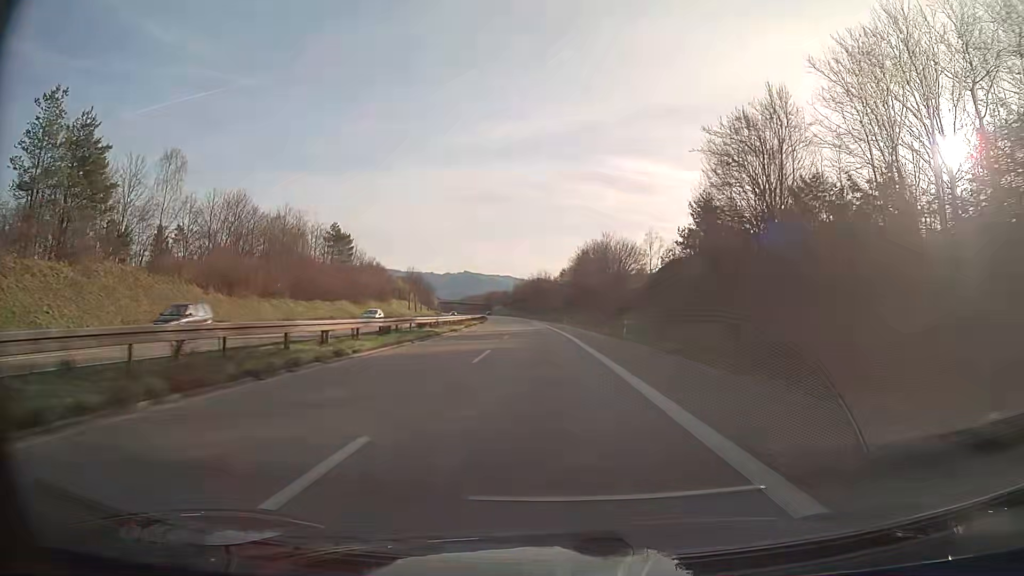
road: trunk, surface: asphalt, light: Day
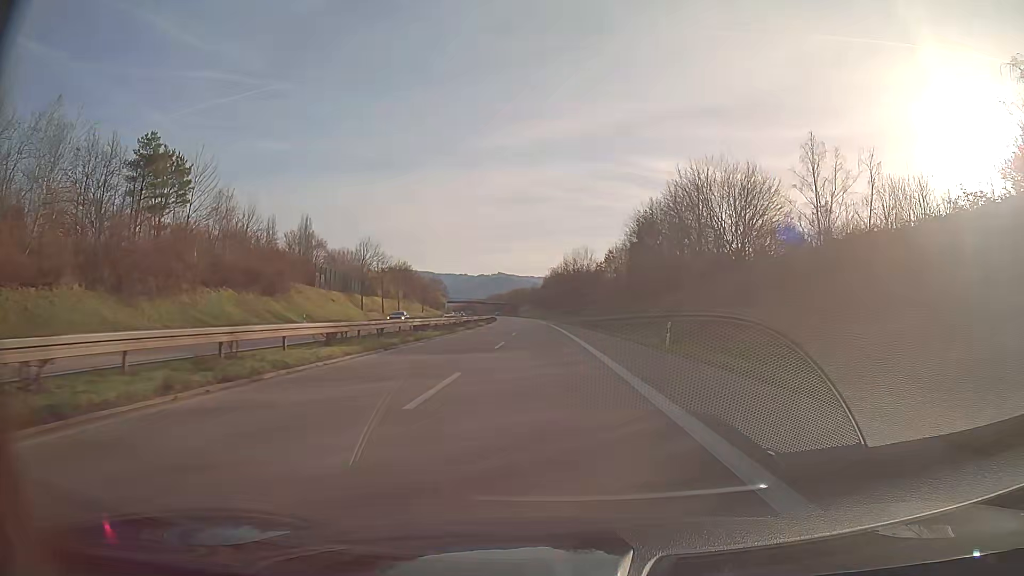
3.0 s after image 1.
(-1.4, +60.9) m; -3°
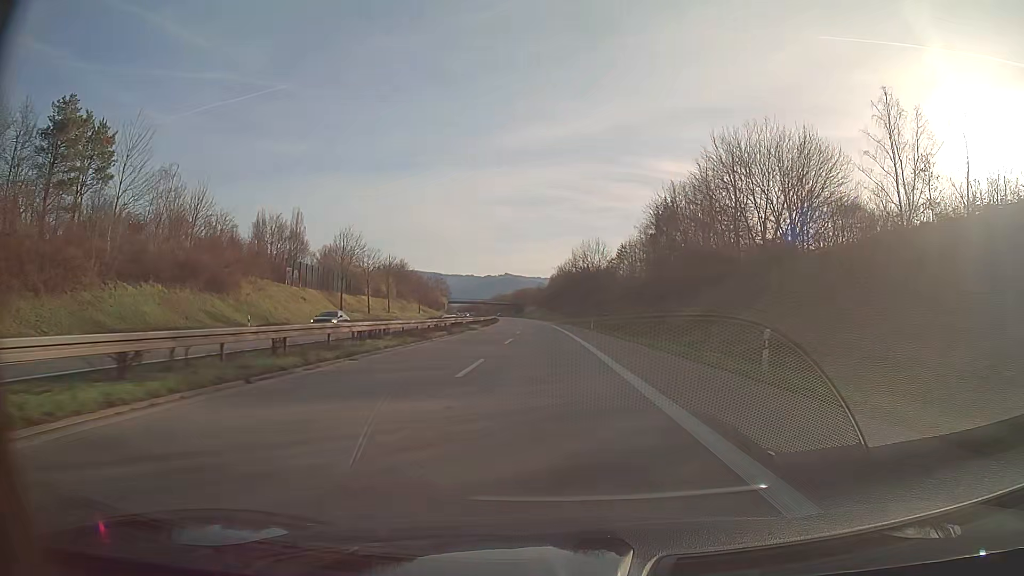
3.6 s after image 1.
(-0.1, +12.2) m; -1°
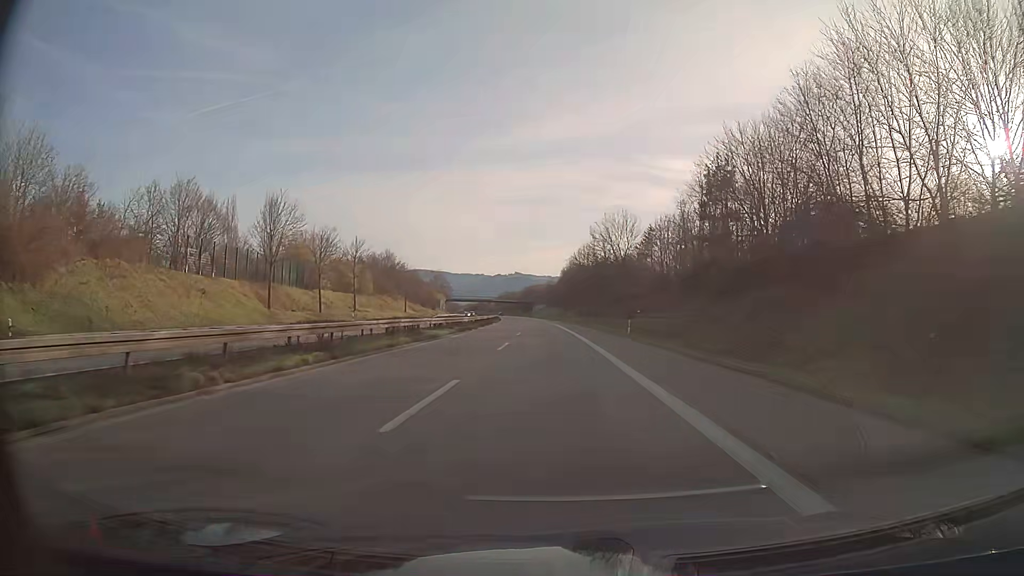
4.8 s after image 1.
(-0.2, +24.3) m; -1°
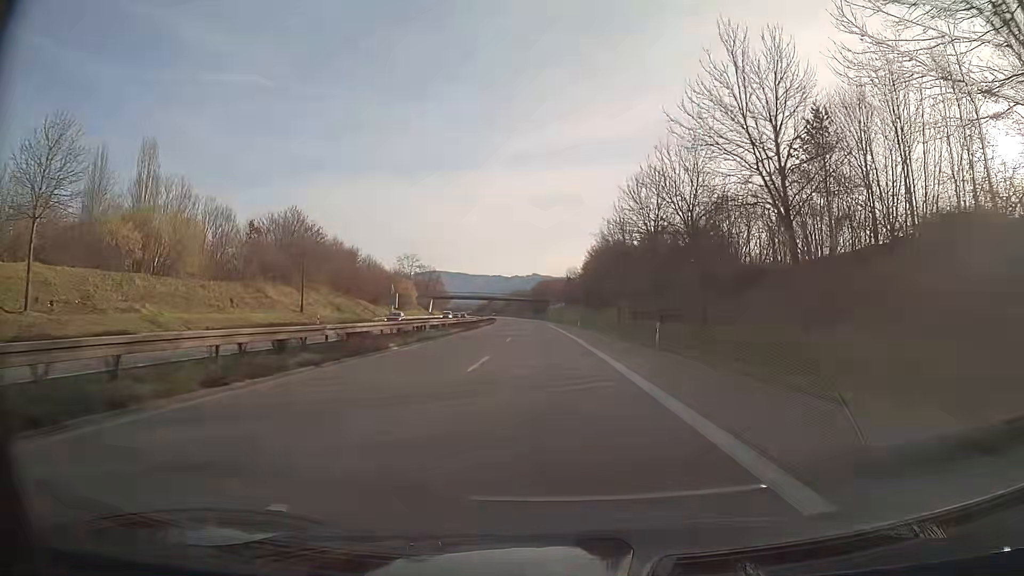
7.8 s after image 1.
(-0.8, +60.8) m; -1°
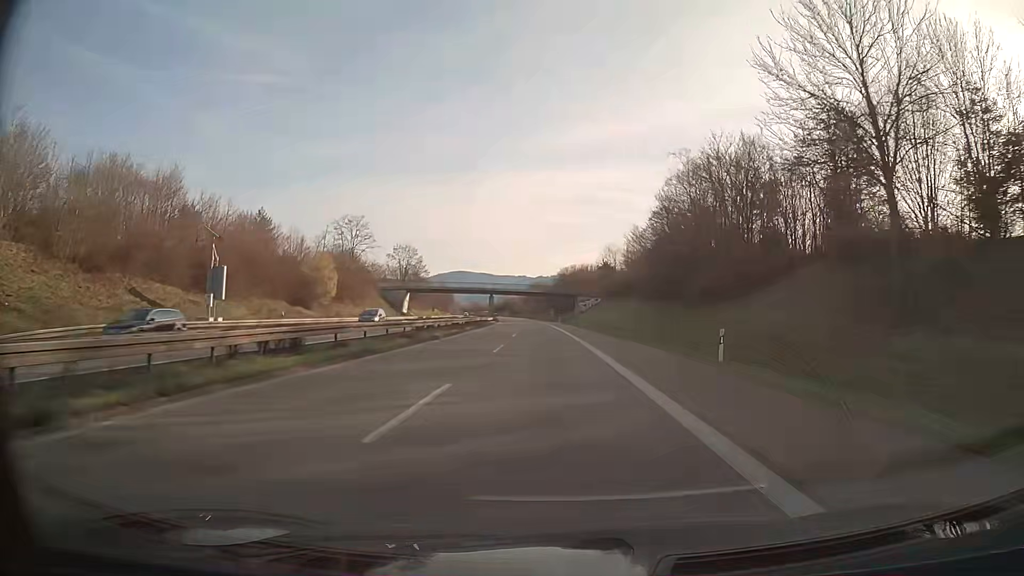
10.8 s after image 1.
(-1.2, +60.7) m; -2°
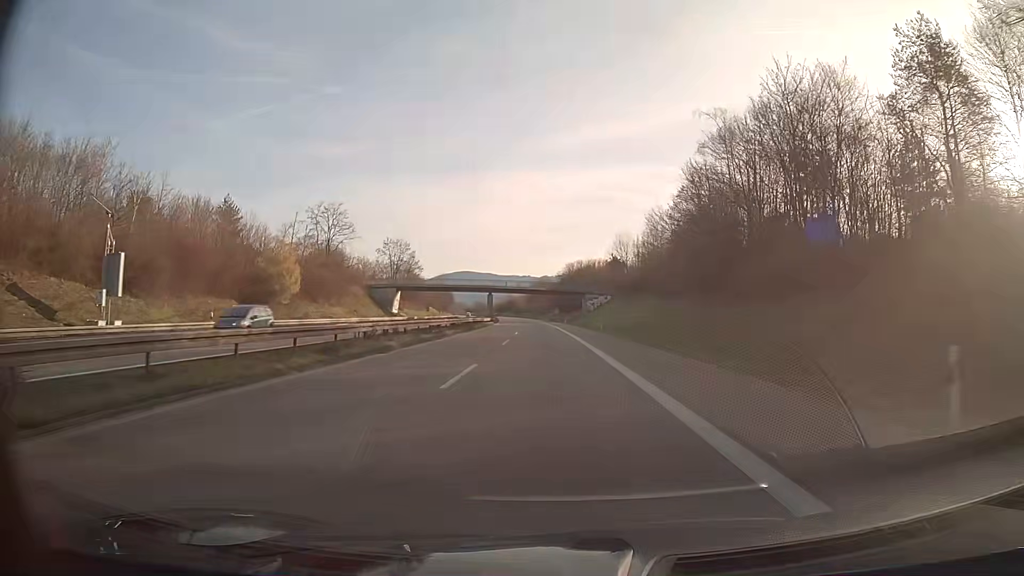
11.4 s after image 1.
(0.0, +12.1) m; 0°
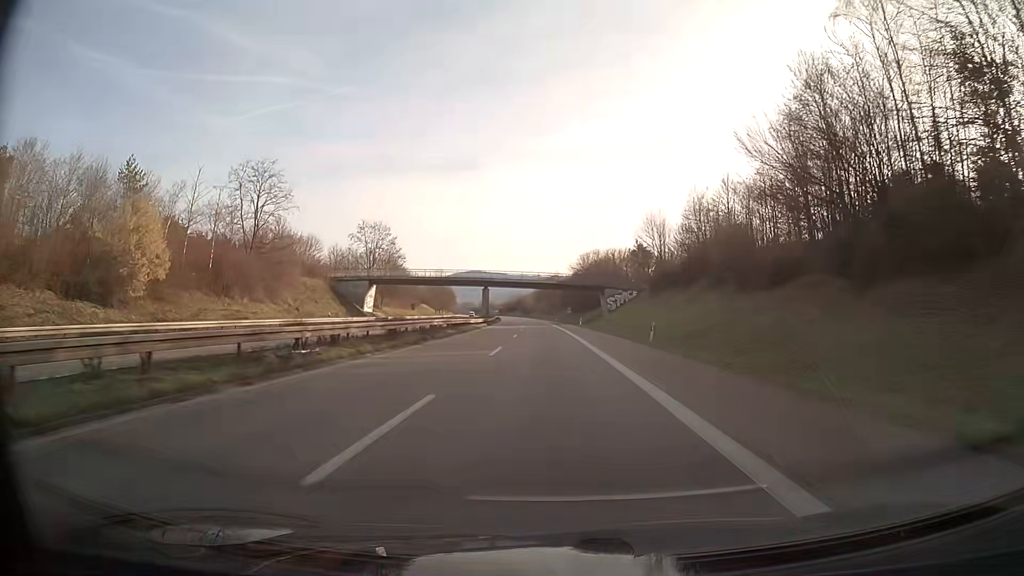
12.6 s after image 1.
(-0.2, +24.2) m; -1°
